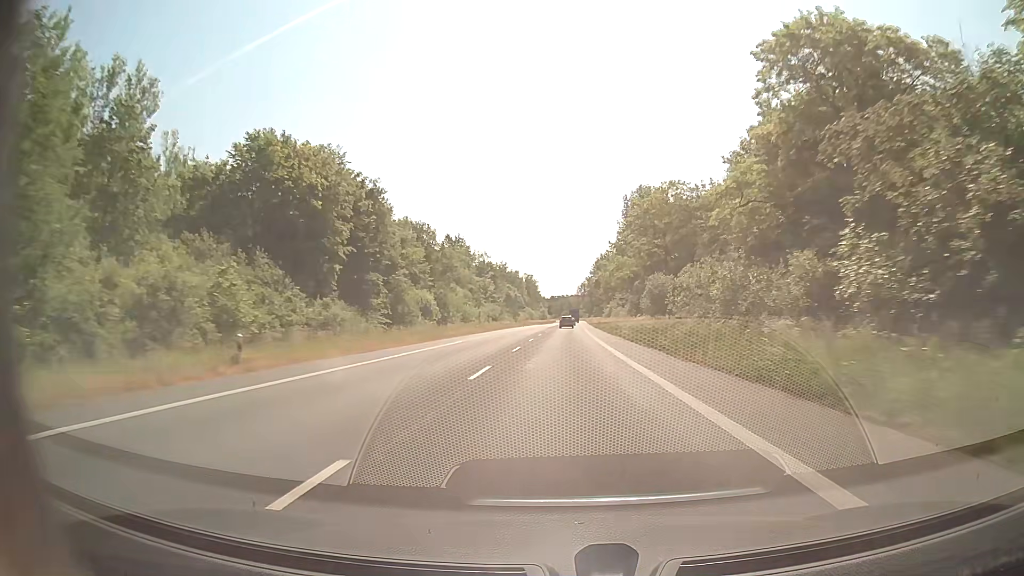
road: secondary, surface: asphalt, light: Day
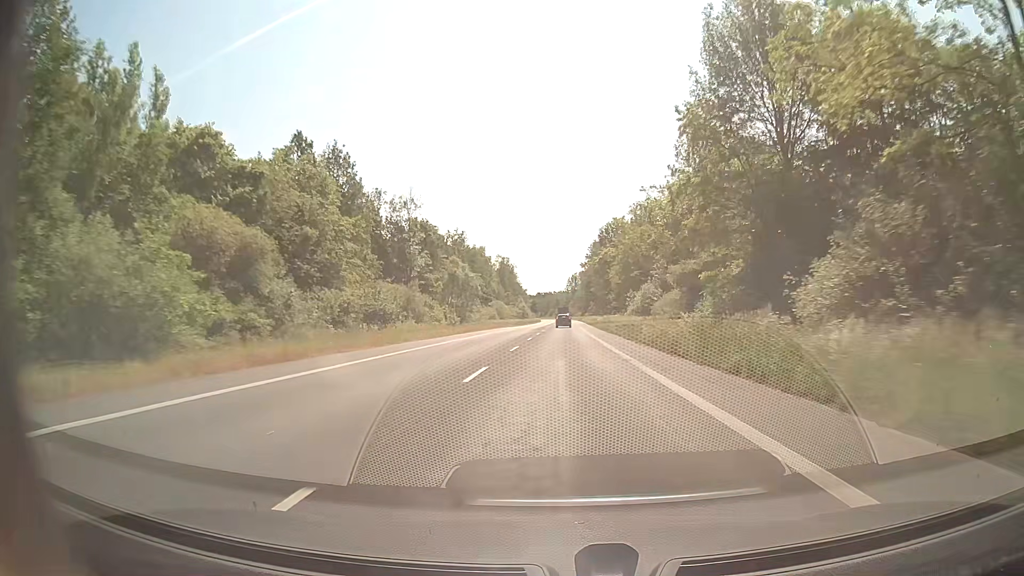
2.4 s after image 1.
(+0.6, +63.0) m; +1°
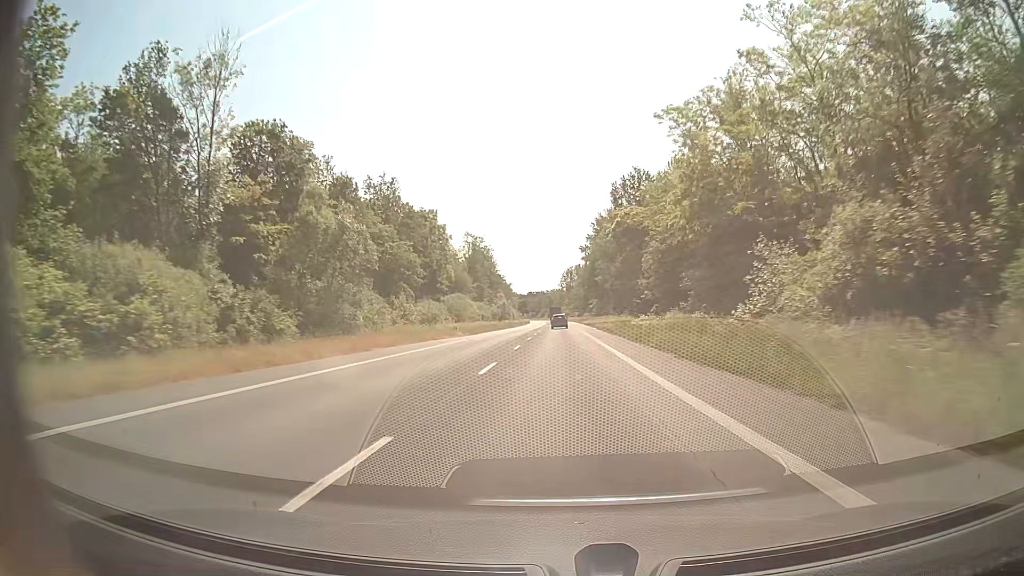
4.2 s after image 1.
(+0.3, +47.3) m; +1°
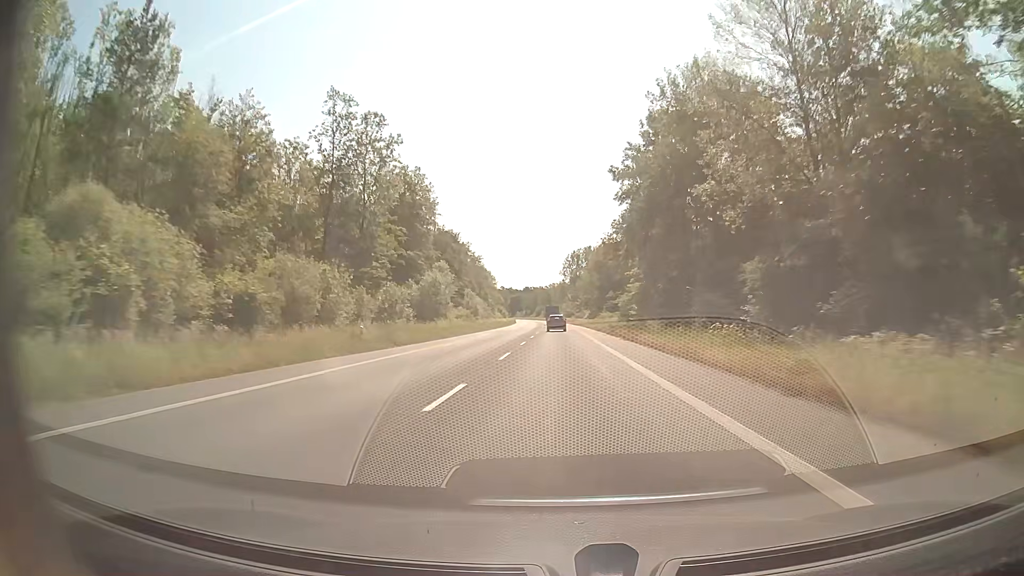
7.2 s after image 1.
(+0.1, +78.9) m; 0°
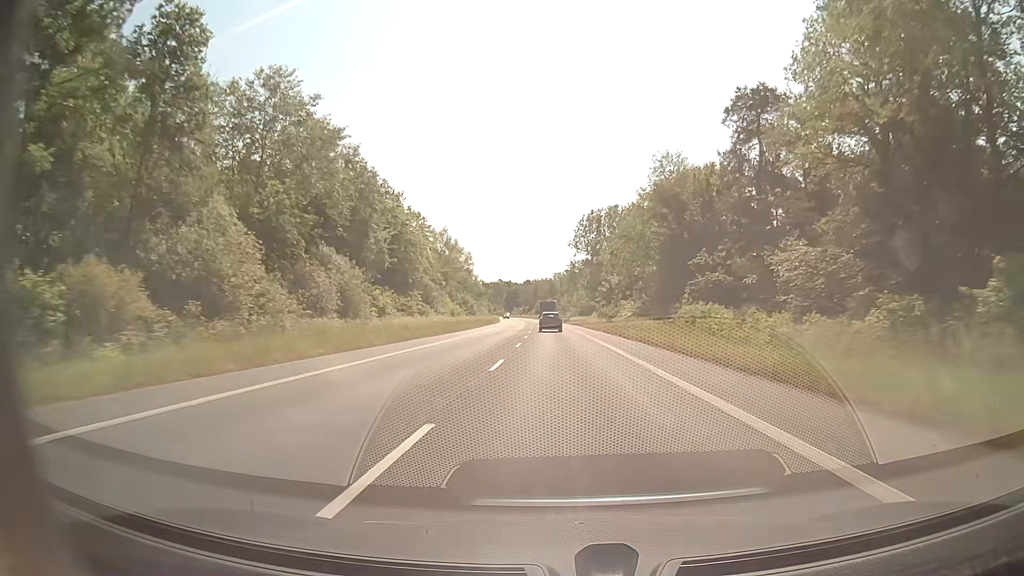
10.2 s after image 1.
(-0.1, +76.9) m; 0°
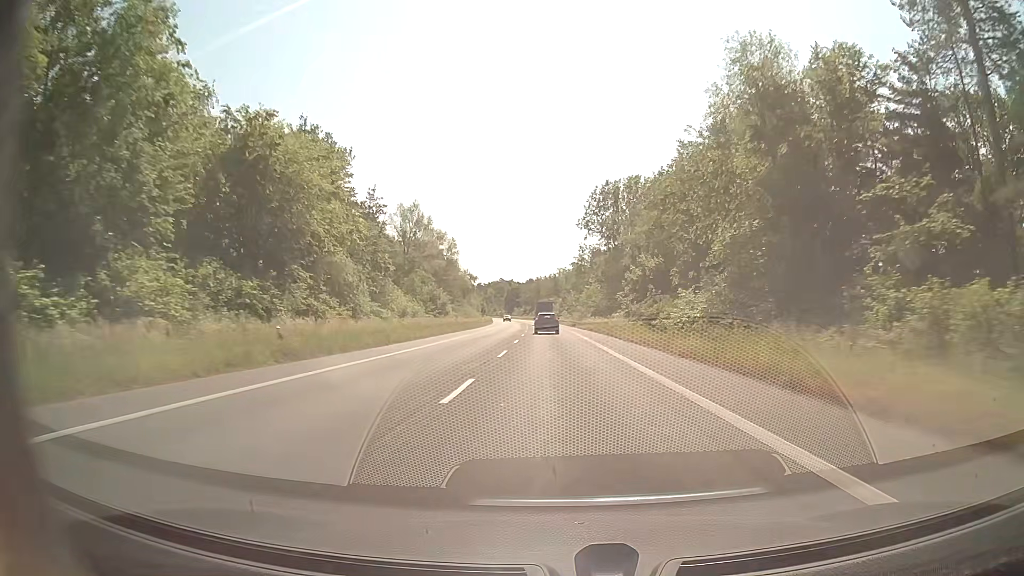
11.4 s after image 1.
(-0.1, +29.8) m; 0°
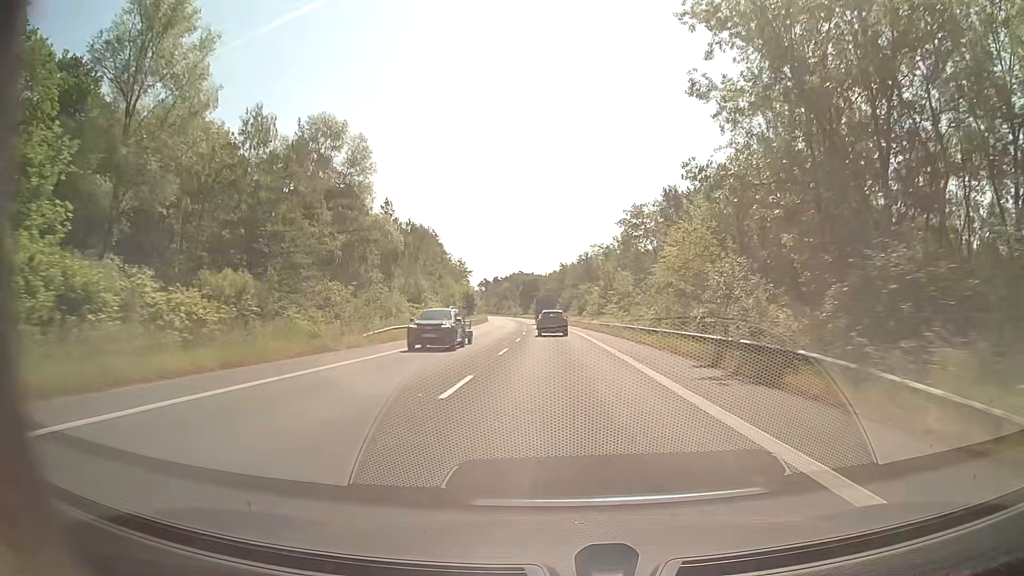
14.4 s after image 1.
(-1.3, +71.1) m; -2°
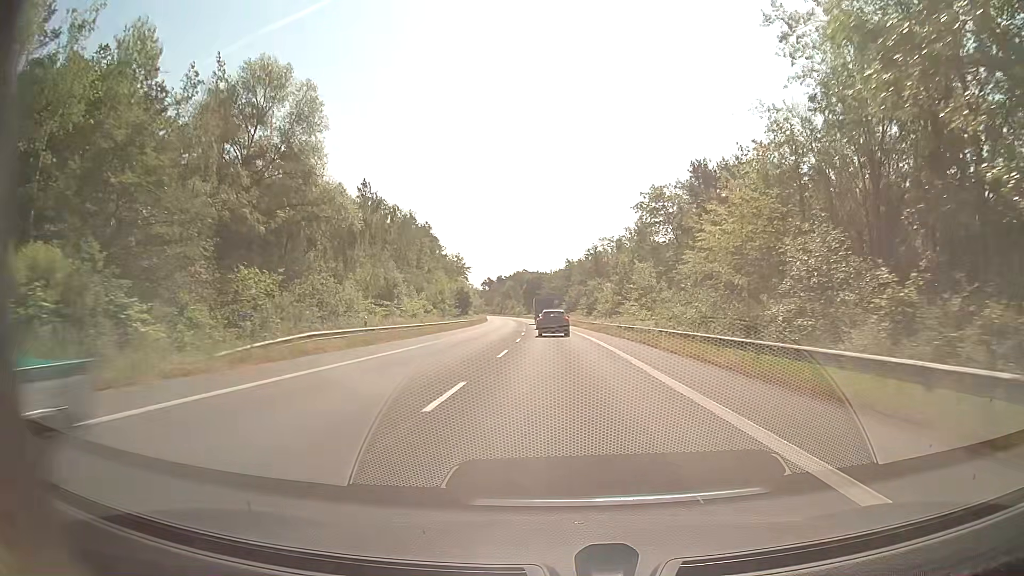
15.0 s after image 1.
(-0.1, +13.3) m; -1°
(0, +10) (0, +20) (0, +30) (-1, +40) (-1, +50) (-1, +60) (-2, +70) (-2, +80) (-3, +90) (-3, +100) m
